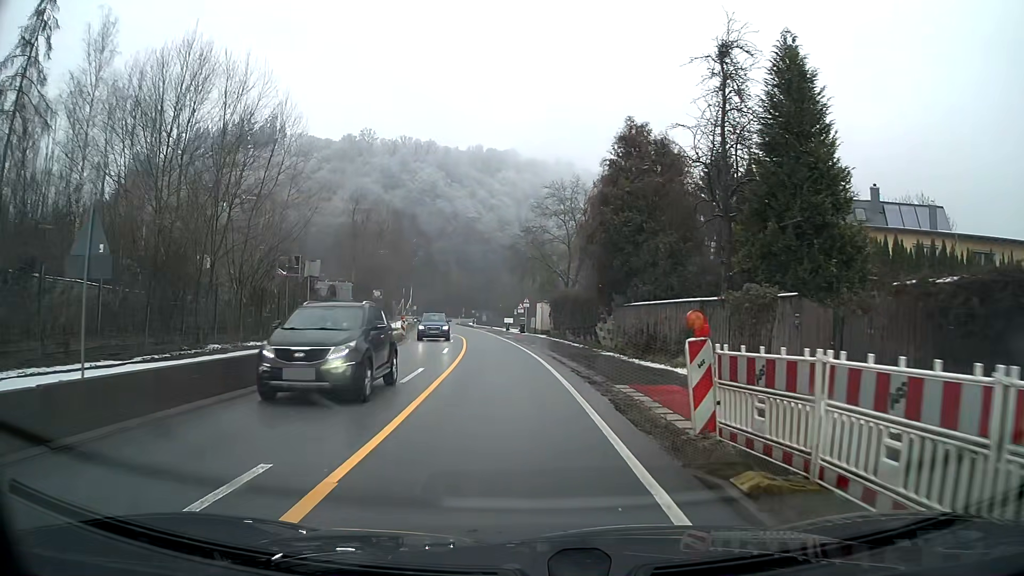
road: primary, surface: asphalt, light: Day
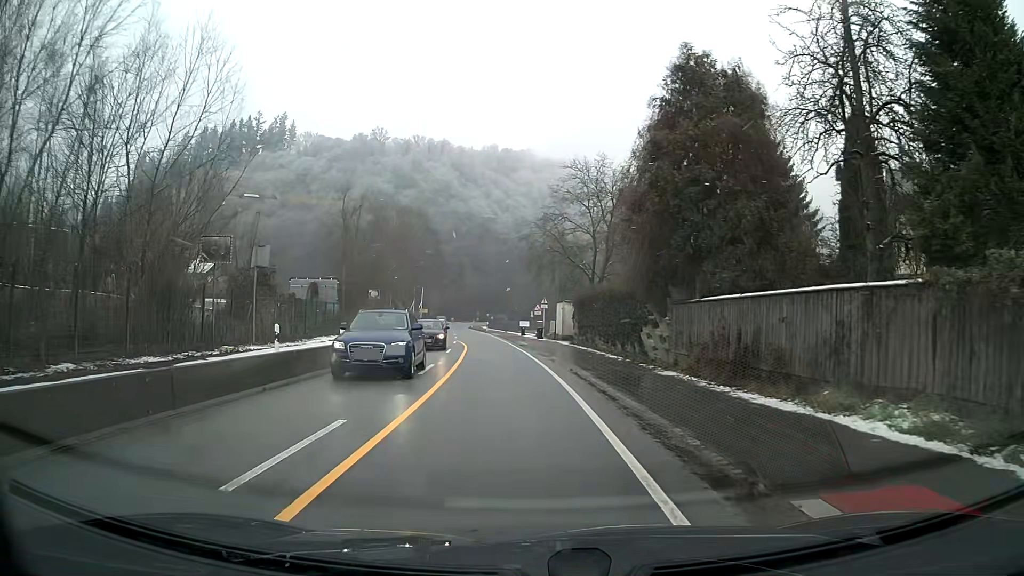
(-0.1, +9.0) m; -2°
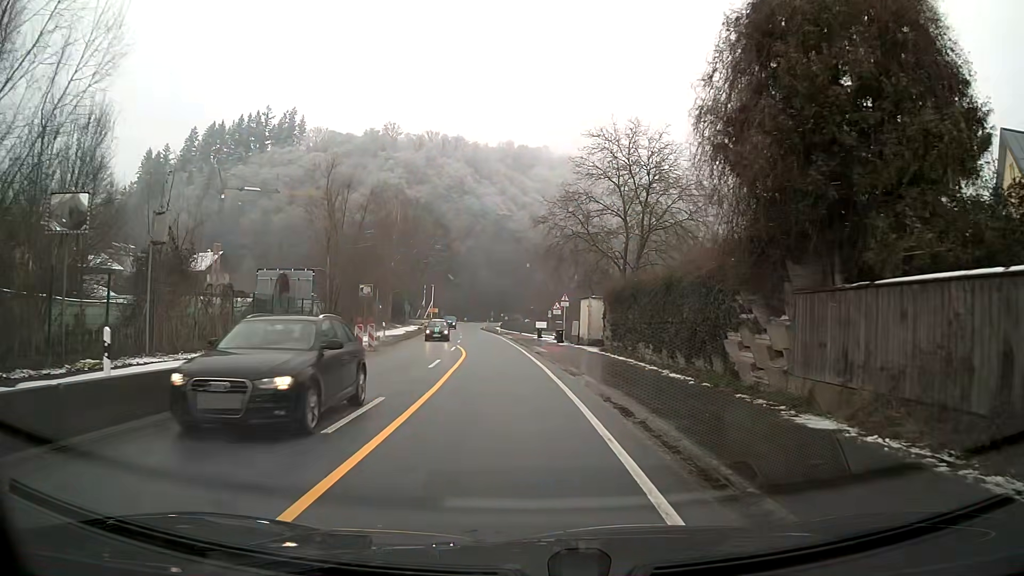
(-0.1, +9.0) m; -2°
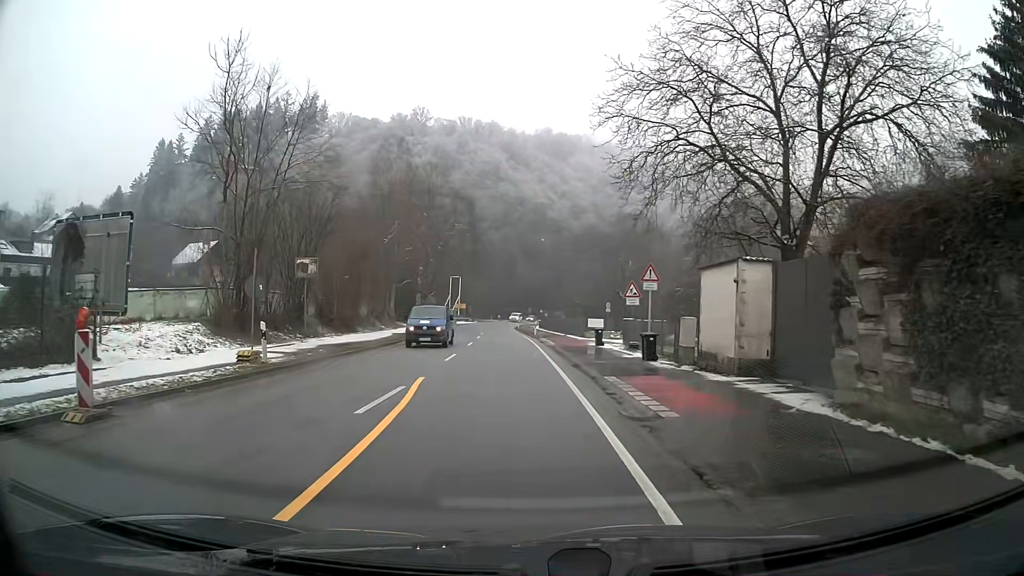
(-0.5, +22.4) m; -3°
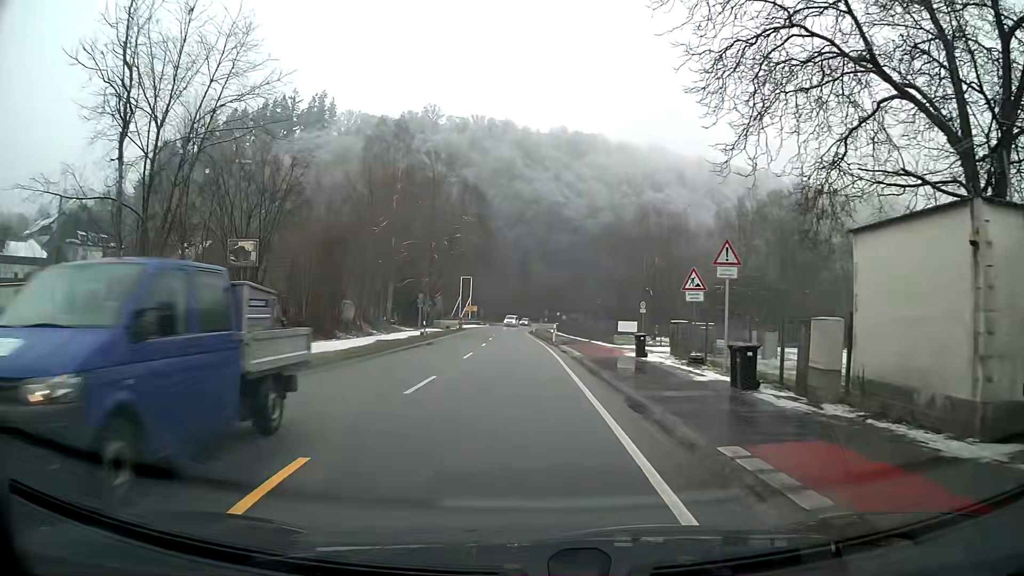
(-0.1, +9.0) m; -1°
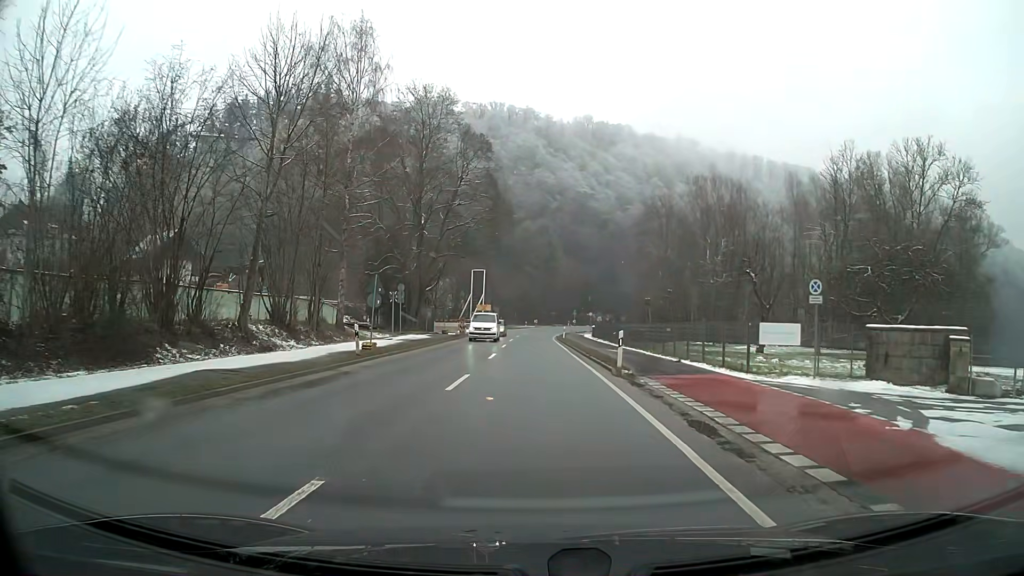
(-0.3, +22.6) m; -1°
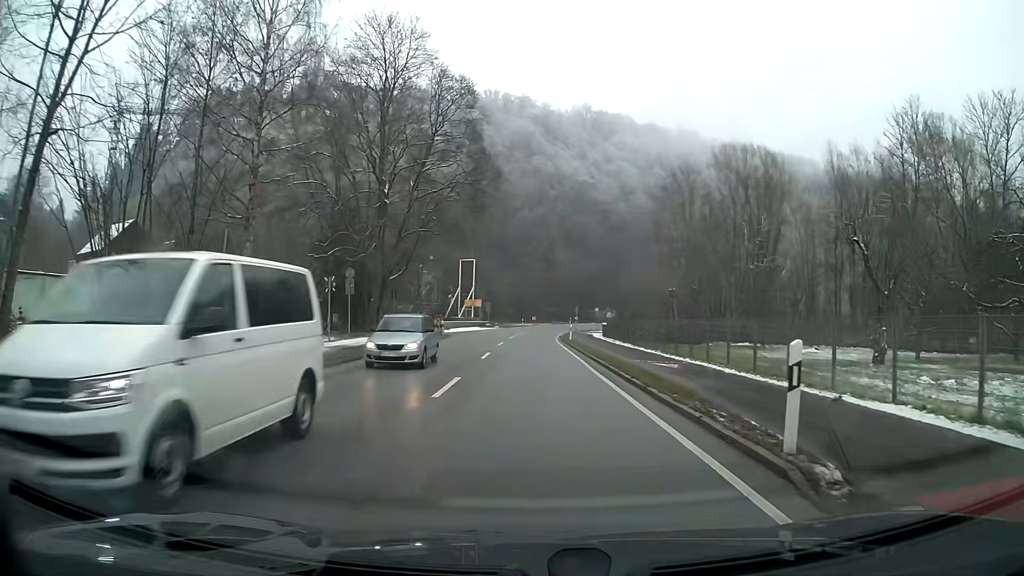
(0.0, +13.6) m; 0°
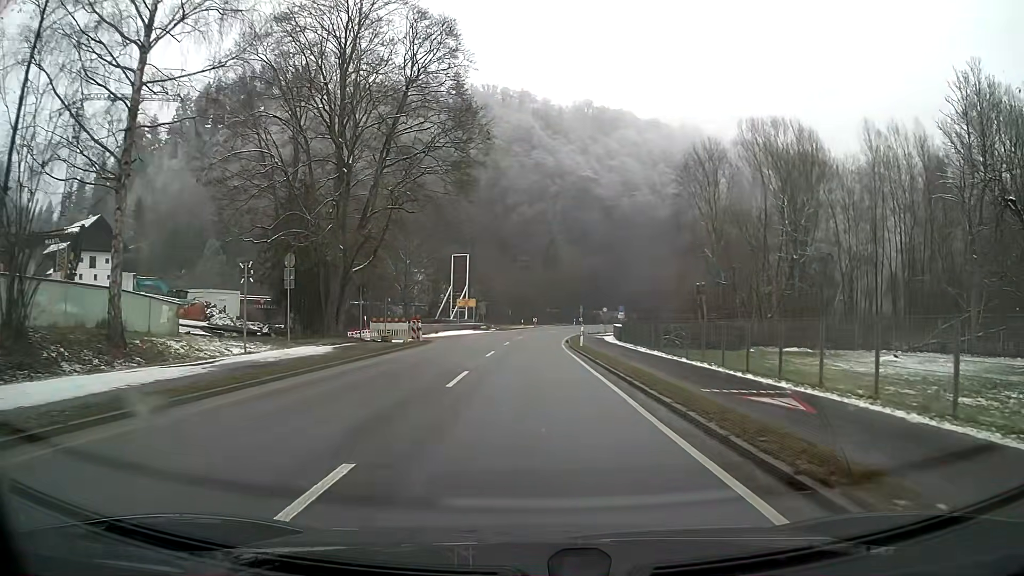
(0.0, +9.6) m; 0°
